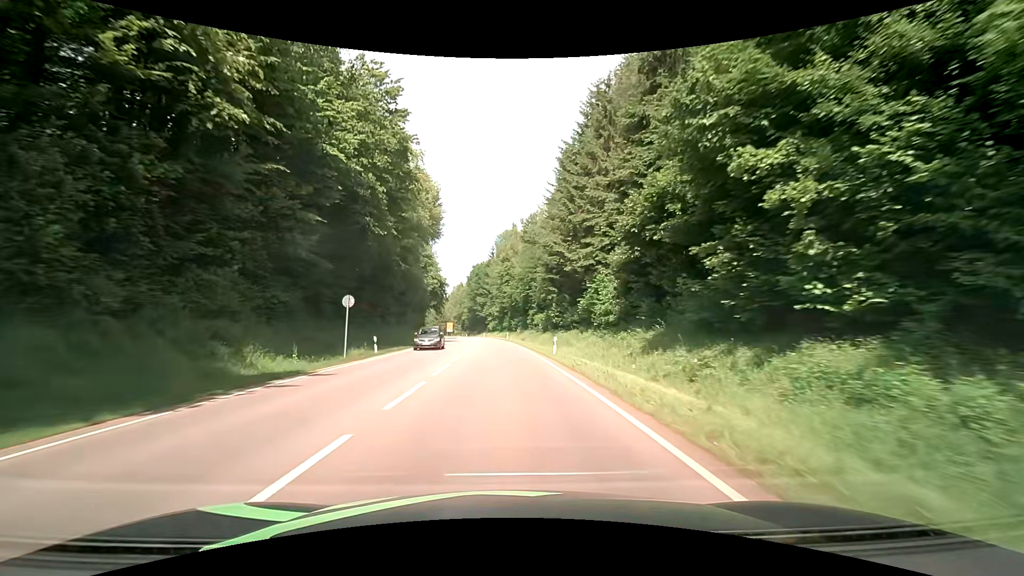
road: secondary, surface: asphalt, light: Day
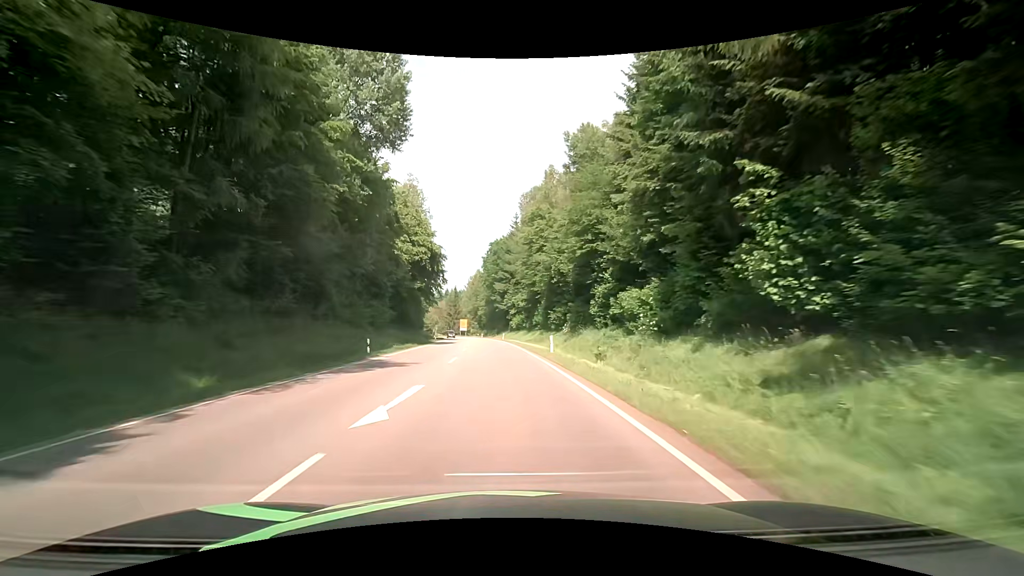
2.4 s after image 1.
(-1.6, +43.3) m; -4°
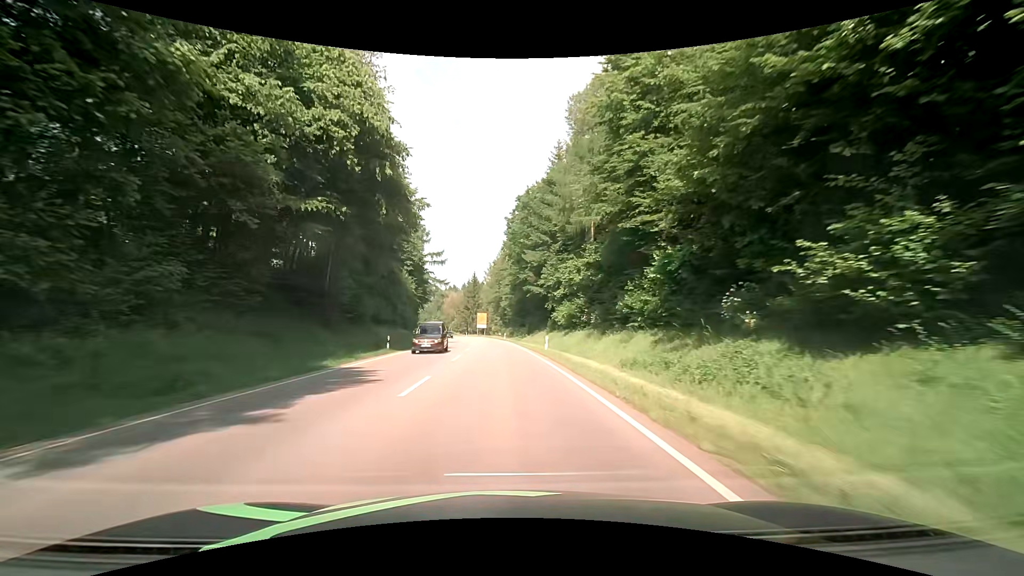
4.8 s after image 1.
(-0.9, +43.2) m; -2°
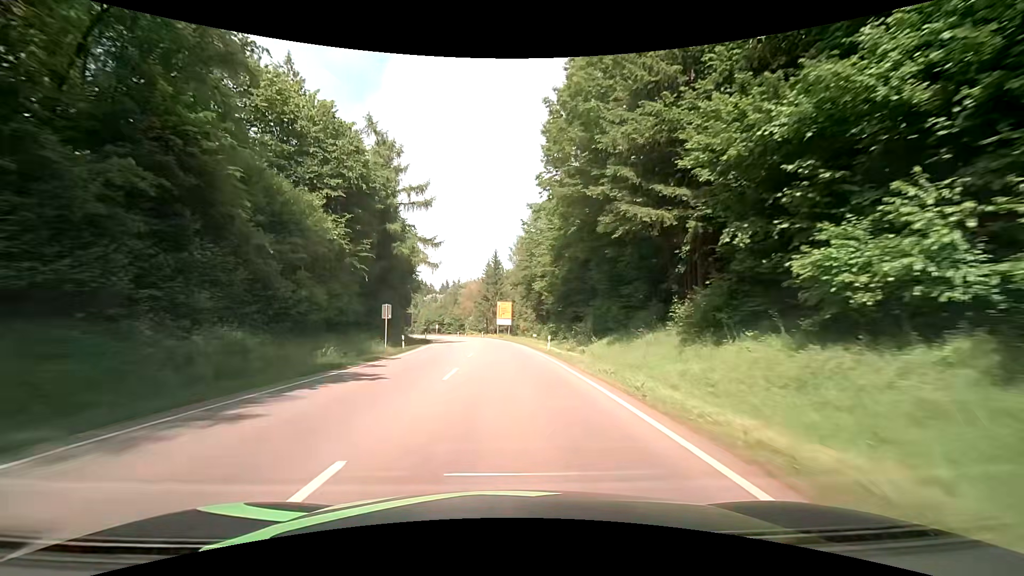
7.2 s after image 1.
(-1.5, +43.2) m; -3°
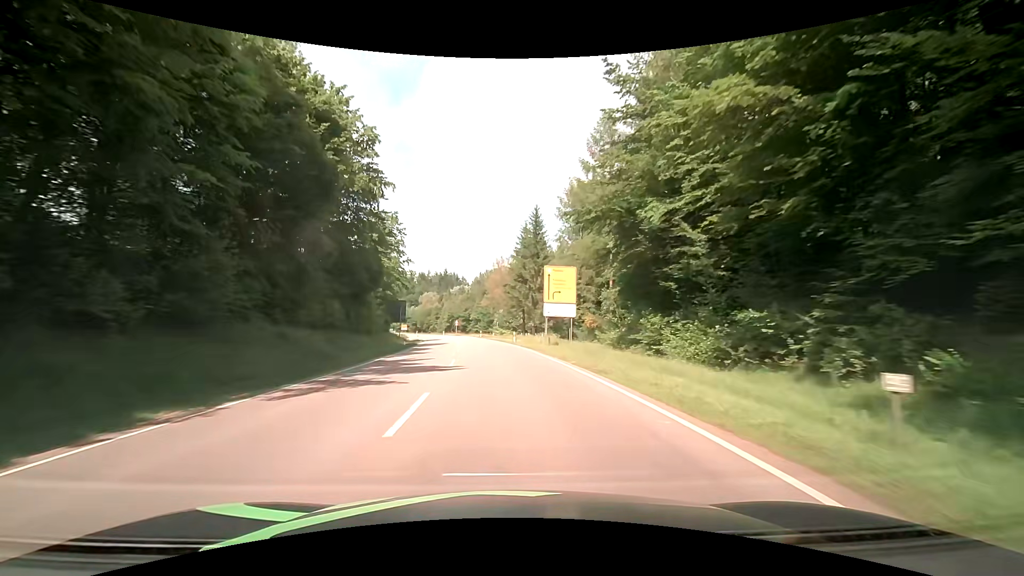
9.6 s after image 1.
(-2.1, +43.2) m; -5°
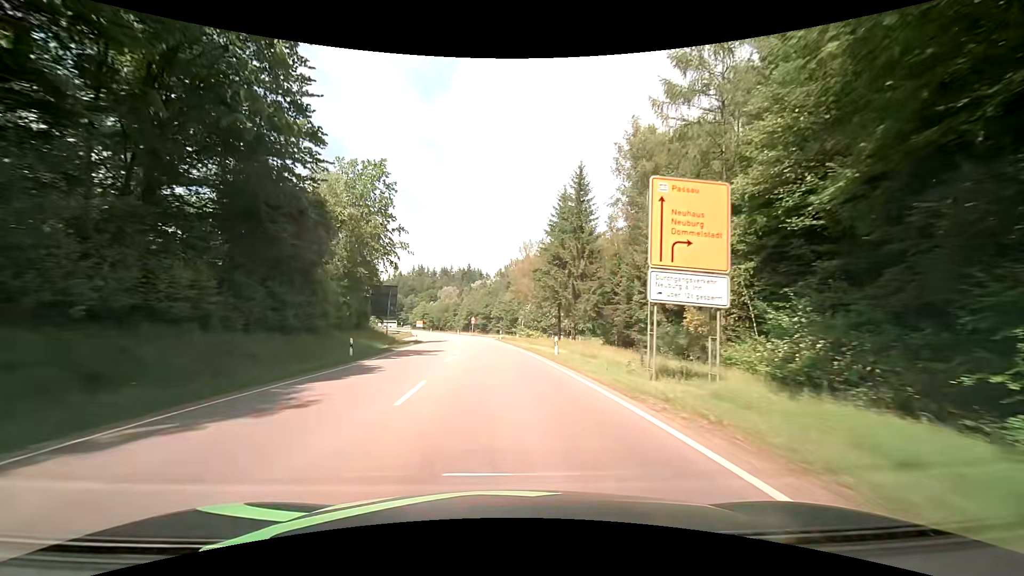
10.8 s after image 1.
(-0.7, +21.6) m; -4°
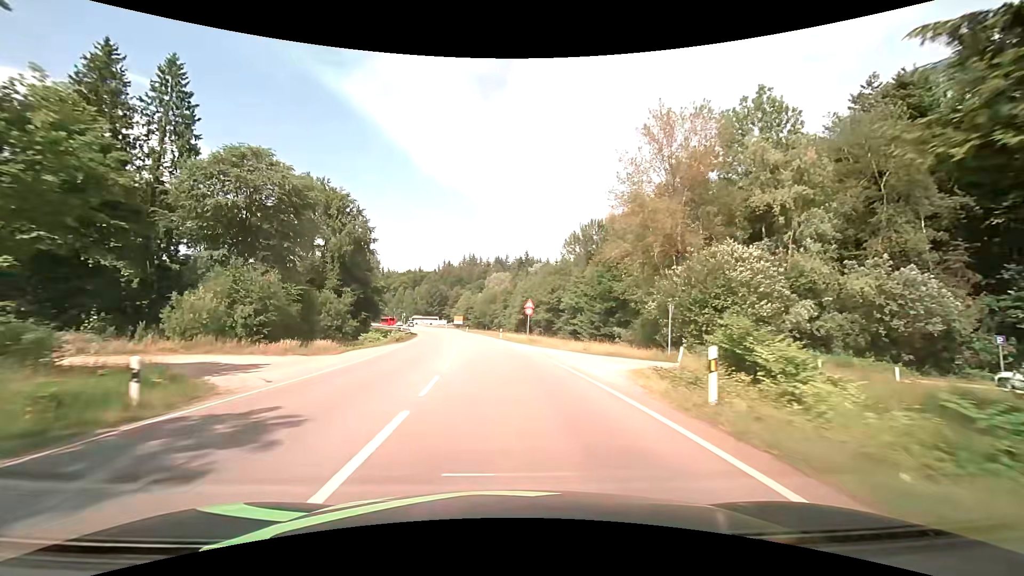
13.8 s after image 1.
(-2.5, +54.1) m; -6°
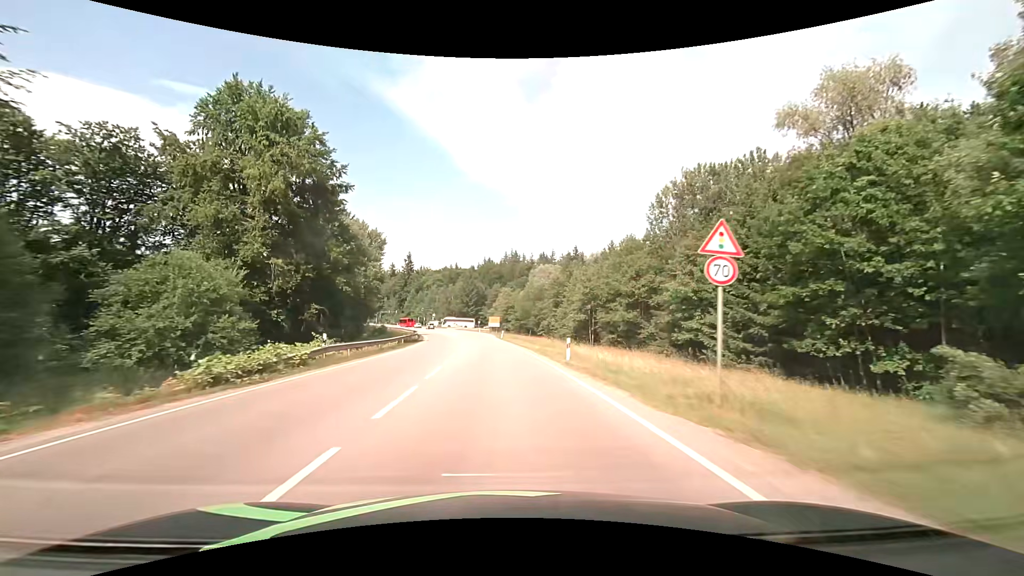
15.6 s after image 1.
(-1.1, +32.4) m; -4°
(0, +10) (-1, +20) (-1, +30) (-2, +40) (-3, +50) (-4, +60) (-5, +70) (-6, +80) (-8, +90) (-9, +99) m
